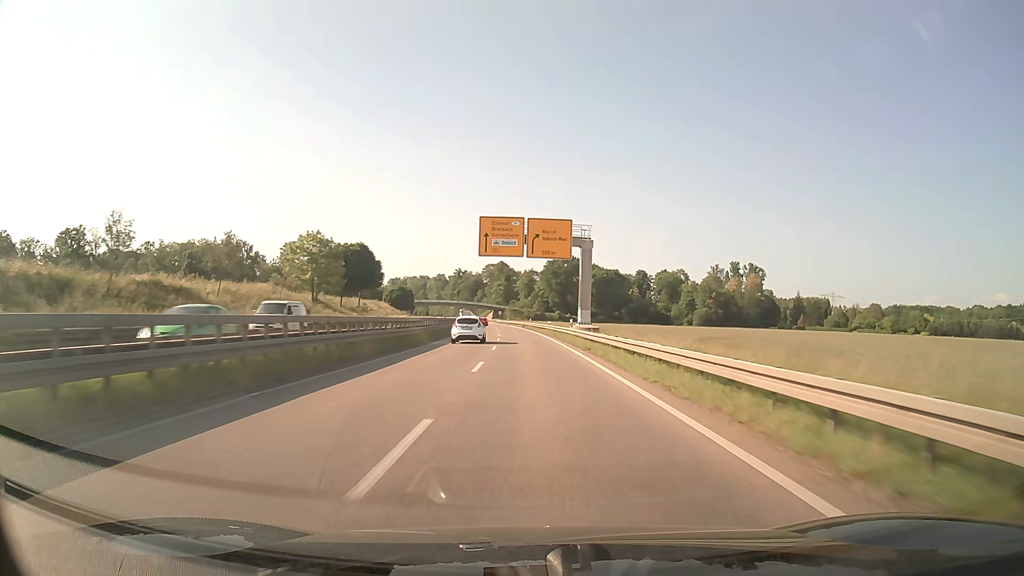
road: trunk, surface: asphalt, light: Day
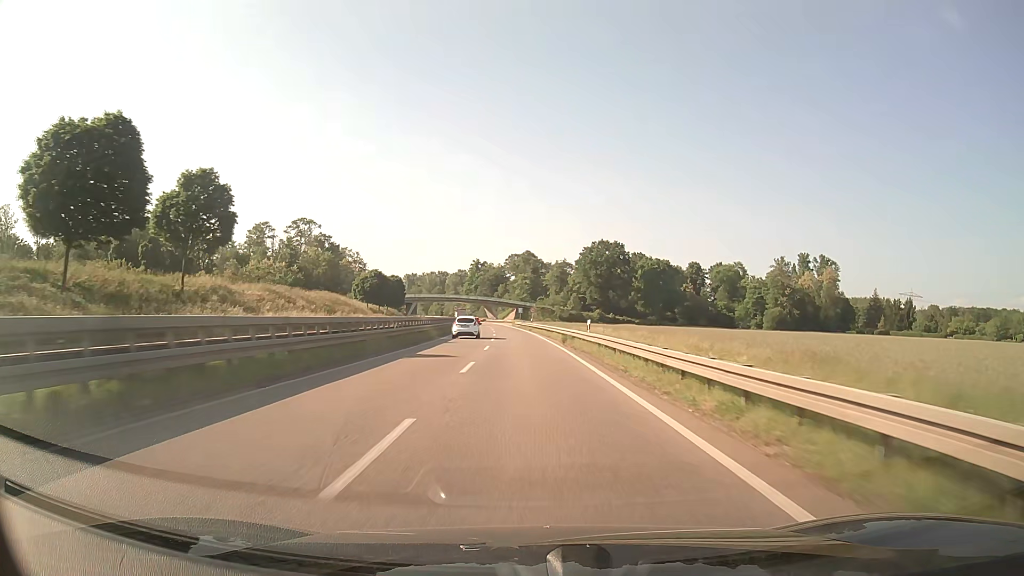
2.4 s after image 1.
(-1.2, +59.3) m; -2°
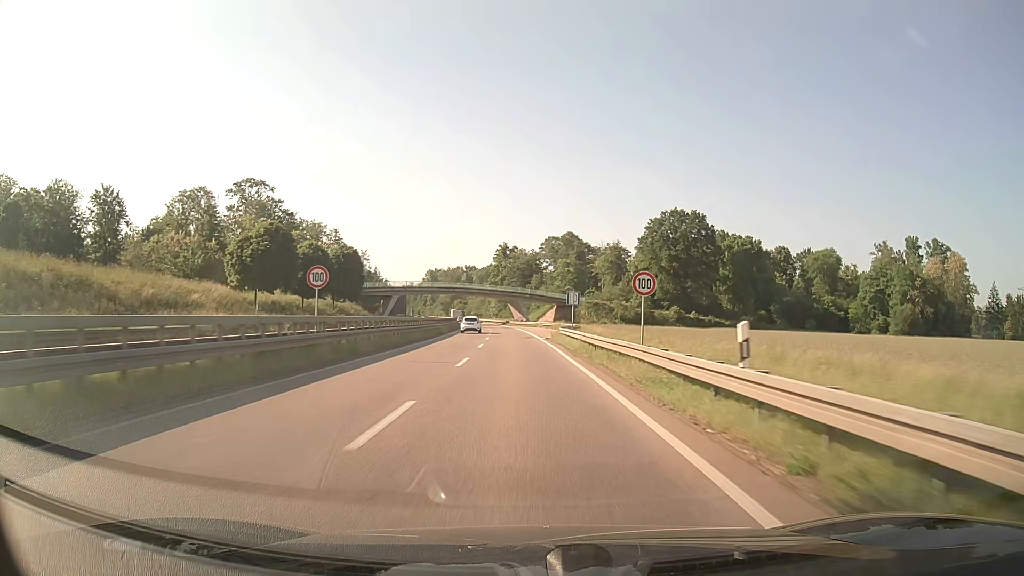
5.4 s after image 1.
(-2.0, +69.2) m; -3°
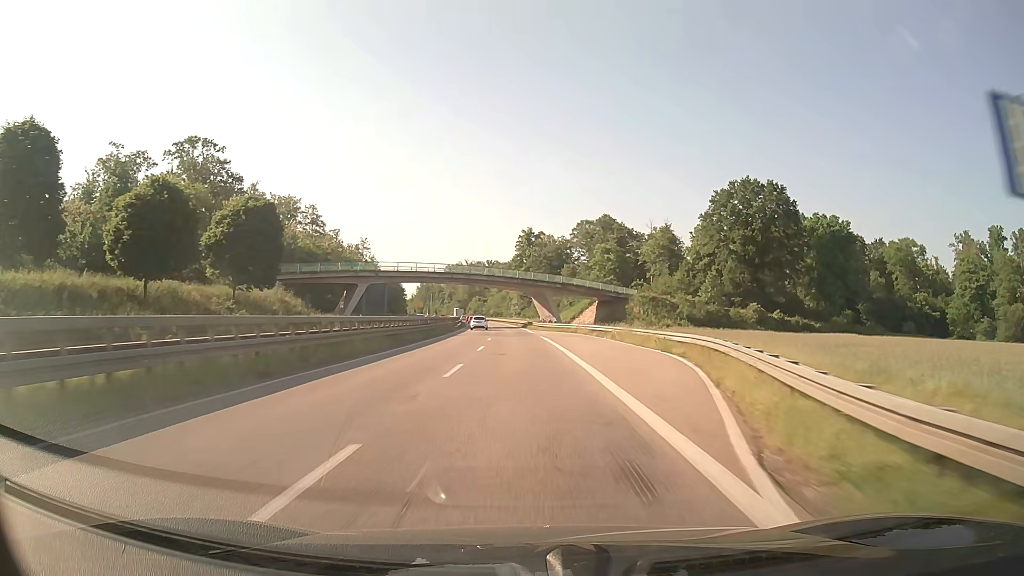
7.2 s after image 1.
(-0.8, +39.4) m; -2°
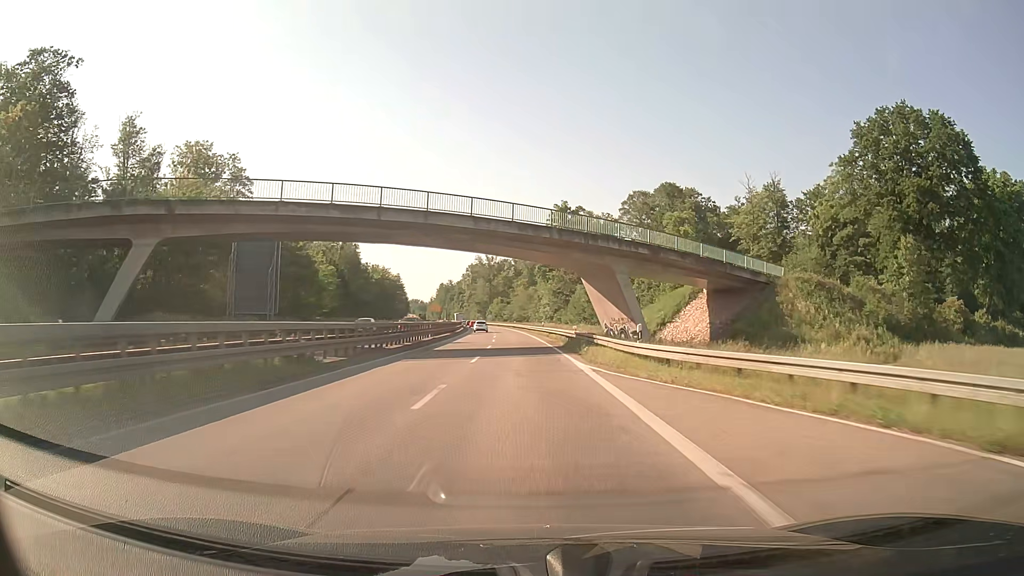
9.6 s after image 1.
(-1.2, +51.5) m; -3°
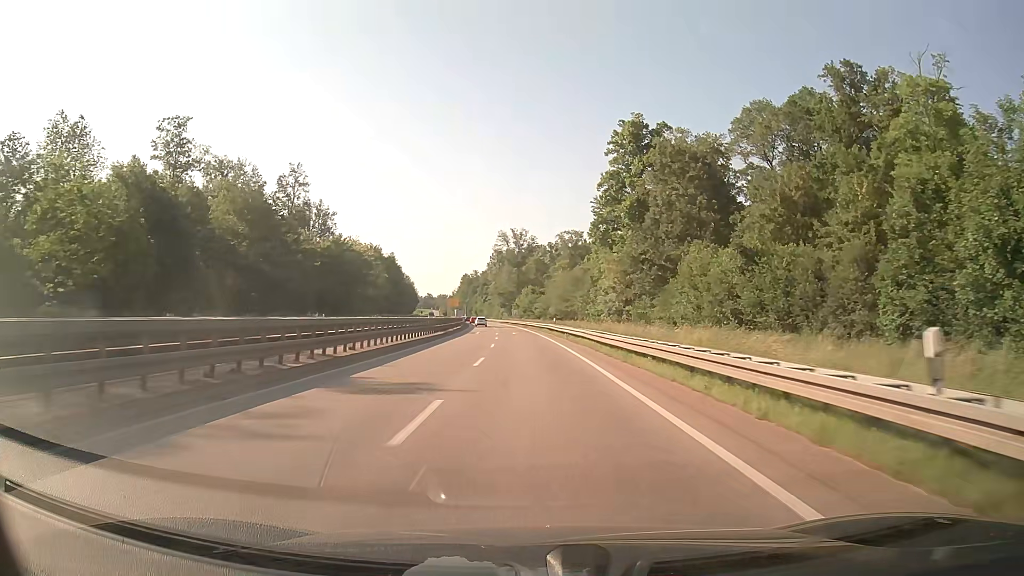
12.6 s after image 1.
(-1.9, +62.7) m; -3°
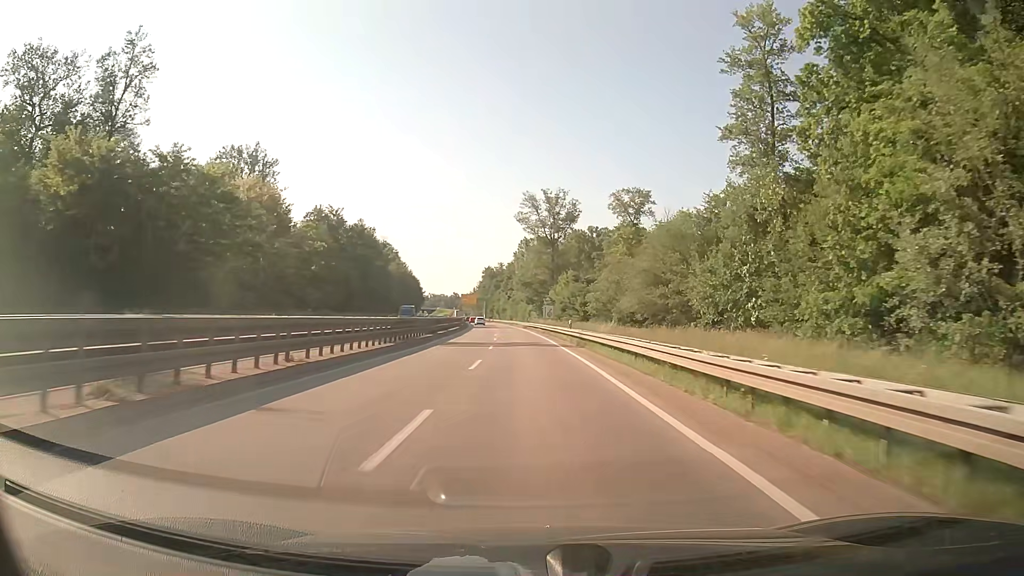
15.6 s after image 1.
(-1.7, +60.6) m; -3°
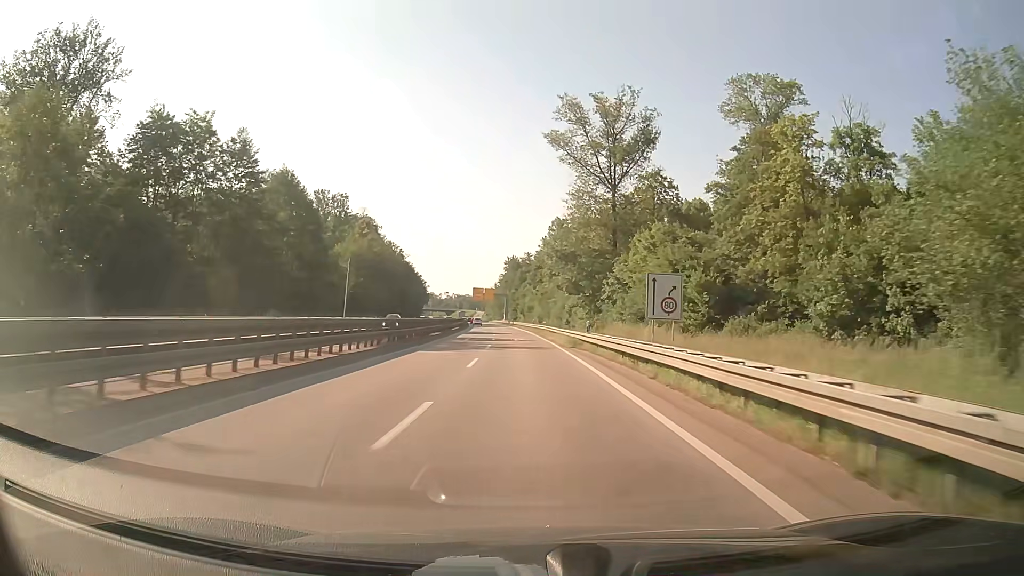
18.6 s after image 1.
(-1.4, +58.7) m; -2°
(0, +10) (0, +20) (0, +30) (-1, +40) (-1, +50) (-2, +60) (-2, +70) (-3, +80) (-4, +90) (-4, +100) m
